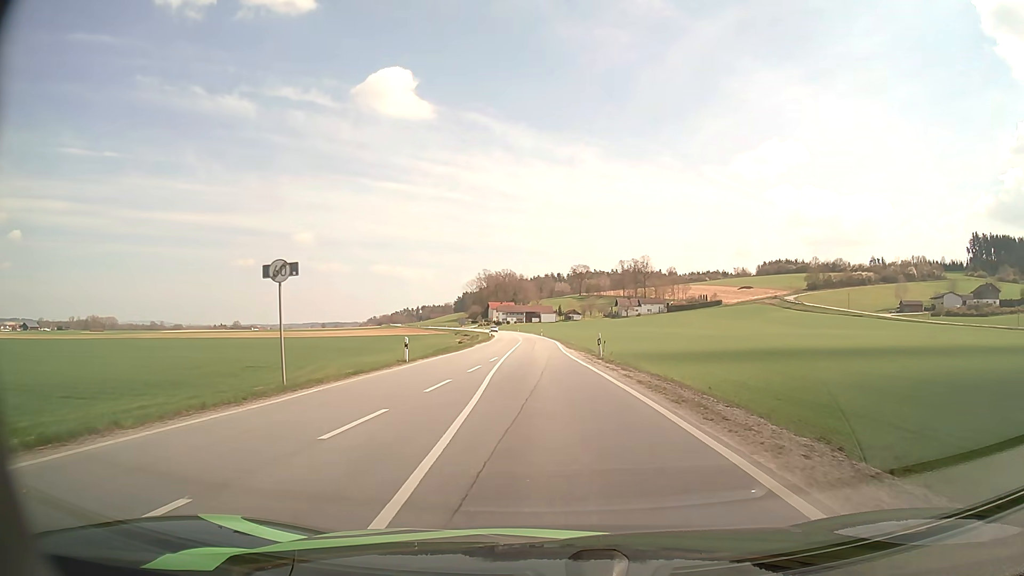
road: secondary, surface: asphalt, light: Day
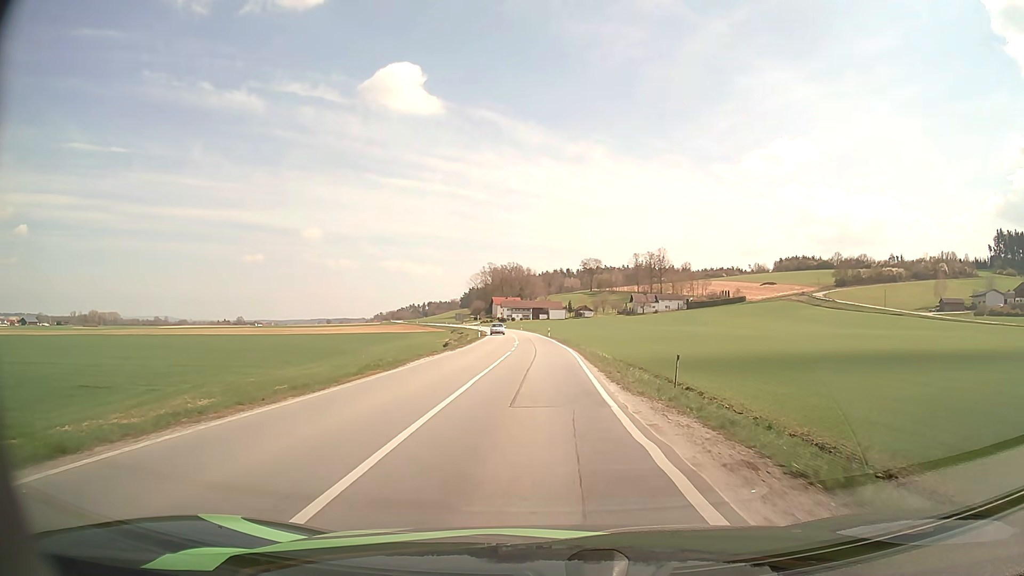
(-0.1, +25.8) m; -1°
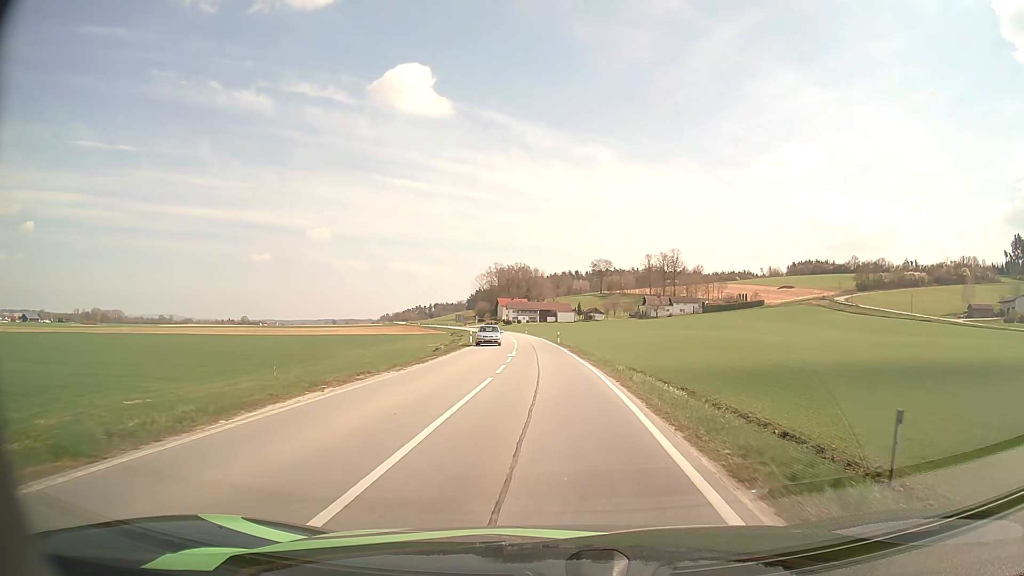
(-0.2, +15.0) m; -1°
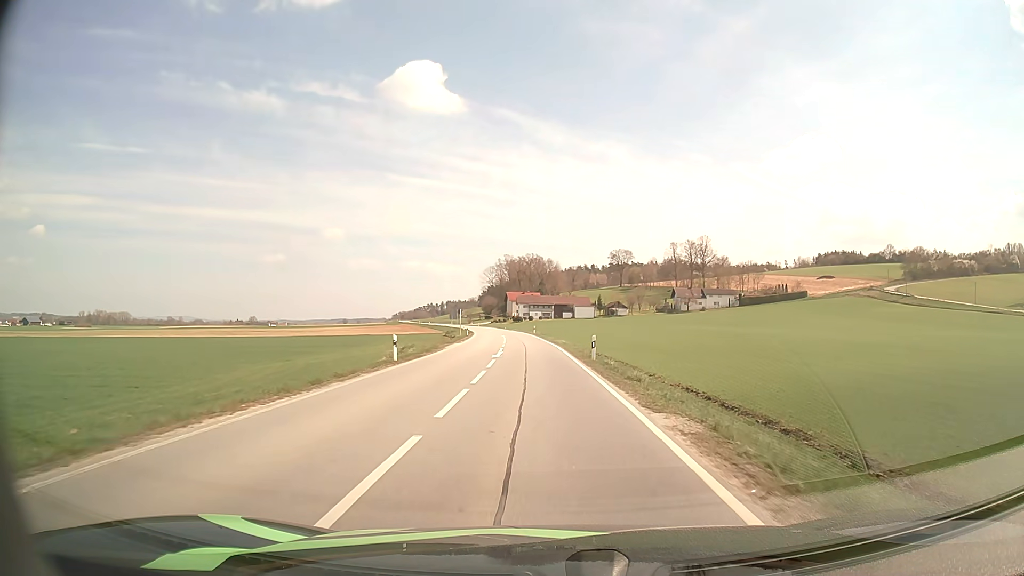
(0.0, +32.9) m; -1°
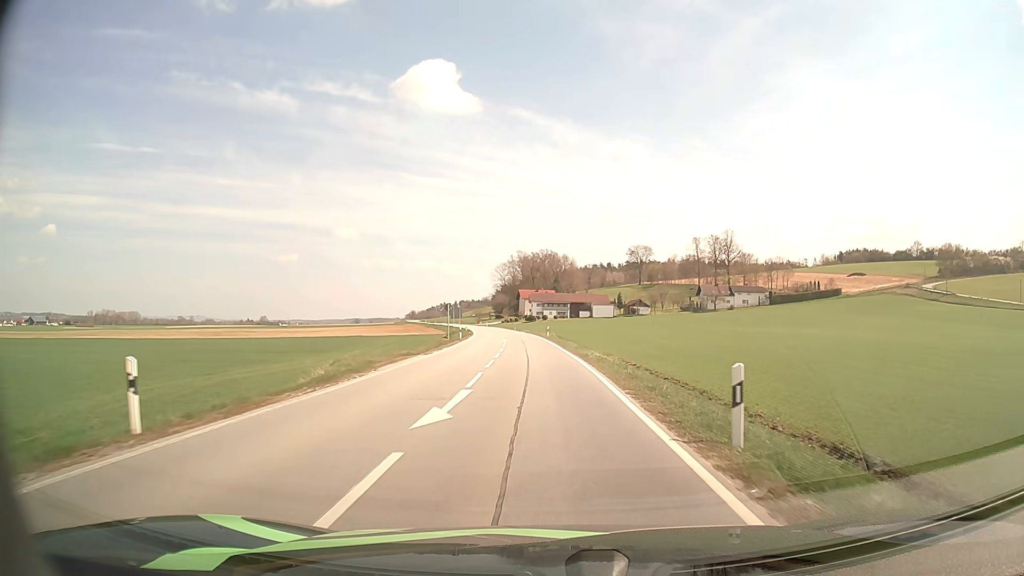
(-0.2, +17.9) m; -1°
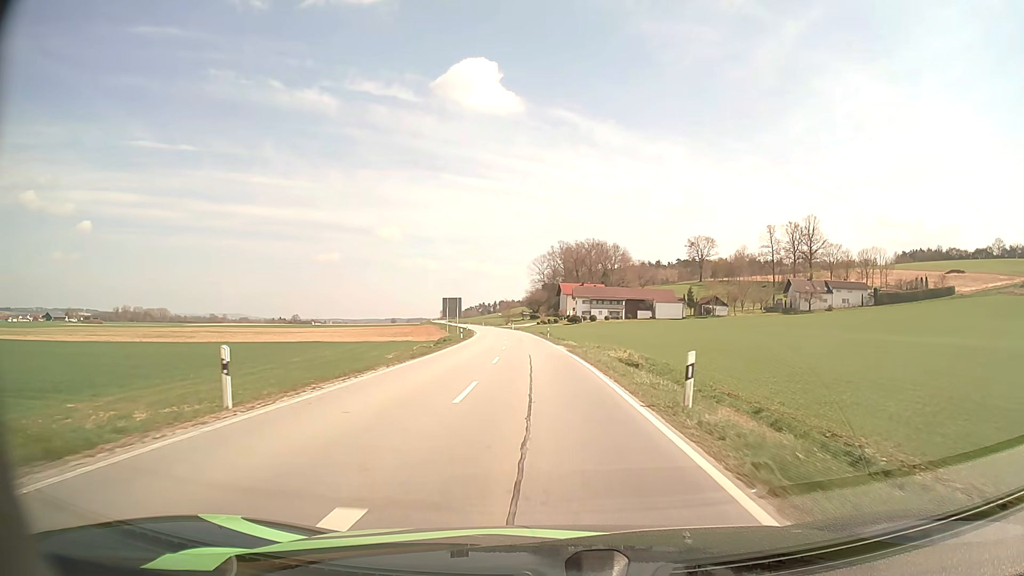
(-1.4, +47.9) m; -3°
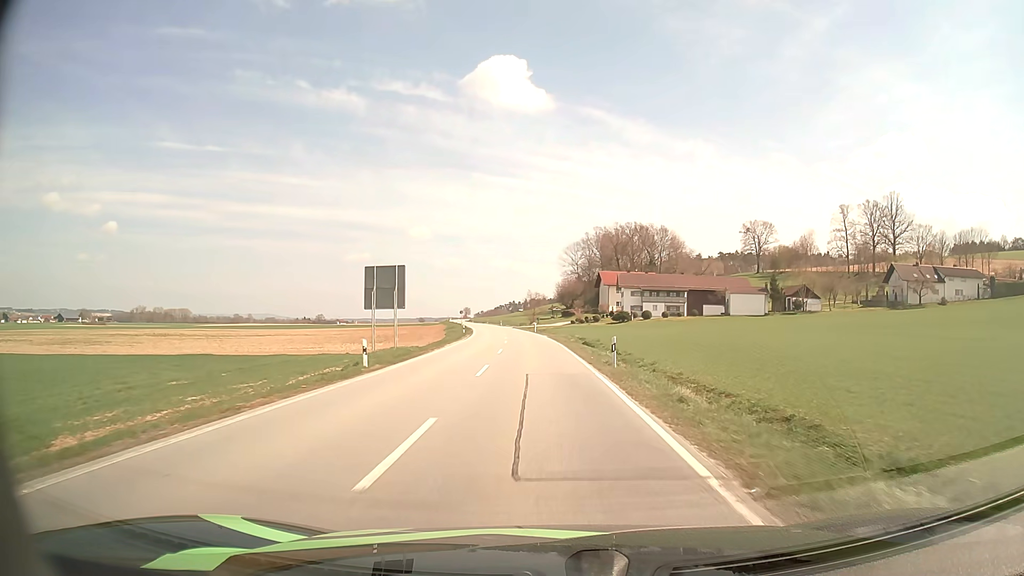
(-0.9, +39.9) m; -3°
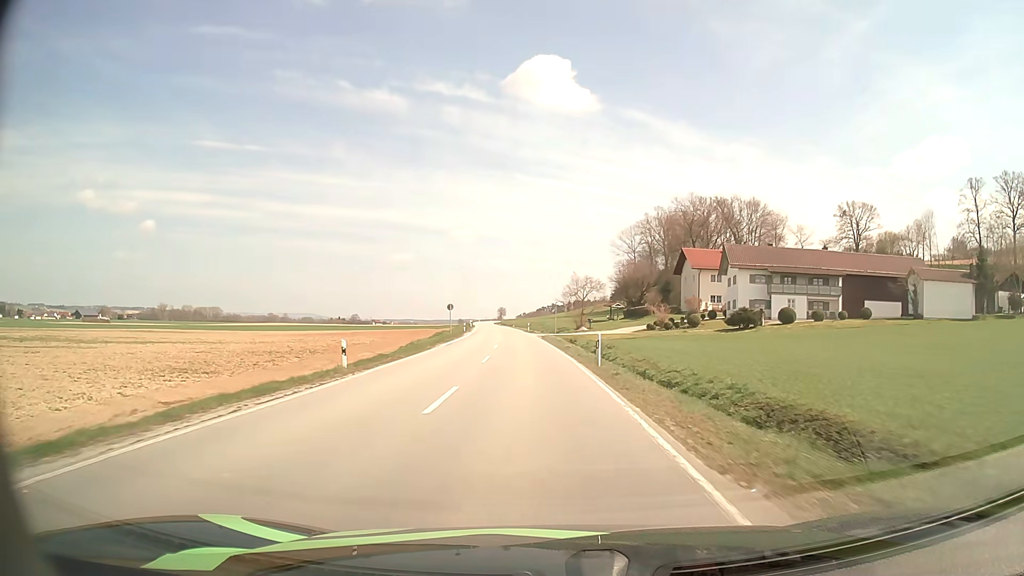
(-1.6, +52.5) m; -4°
(0, +10) (0, +20) (-1, +30) (-1, +40) (-2, +50) (-2, +60) (-3, +70) (-4, +80) (-5, +90) (-6, +100) m
